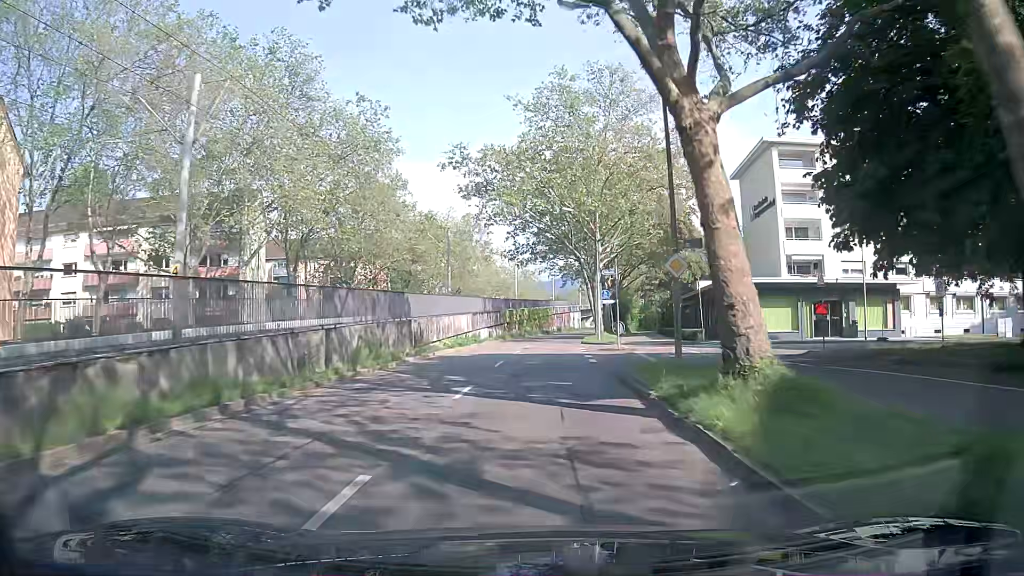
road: tertiary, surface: asphalt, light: Day
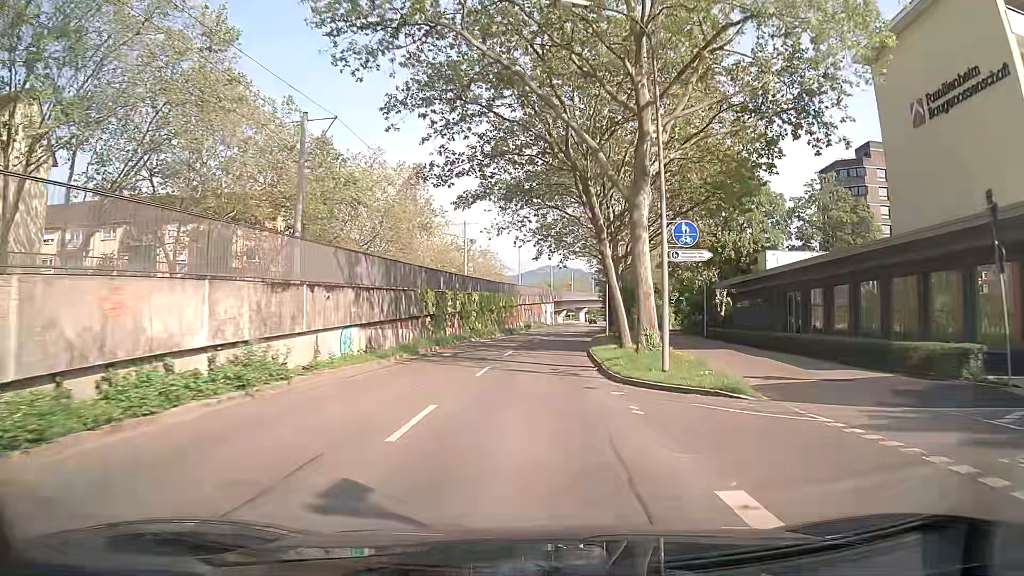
(+0.8, +31.4) m; +3°
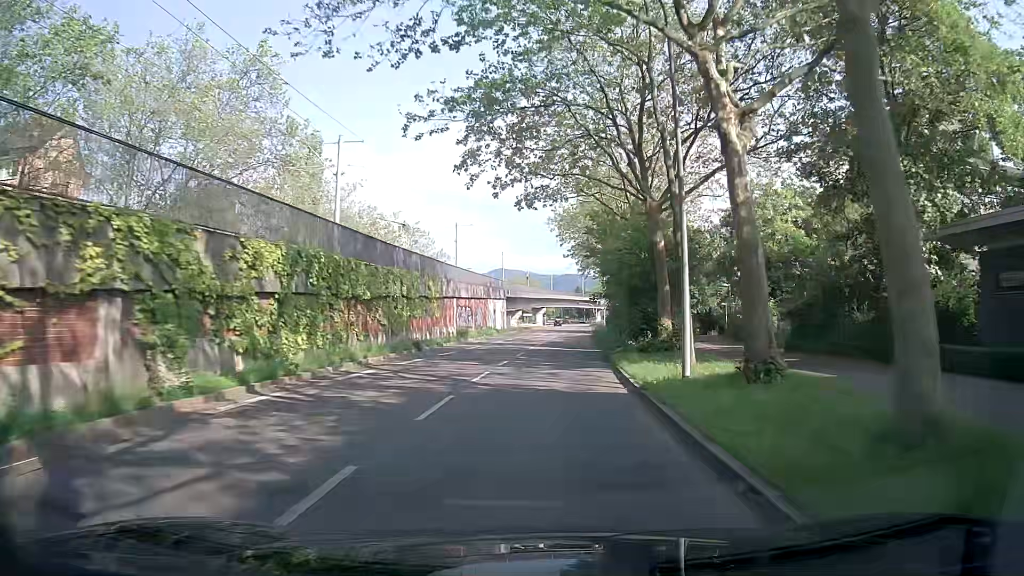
(+0.8, +31.6) m; +4°
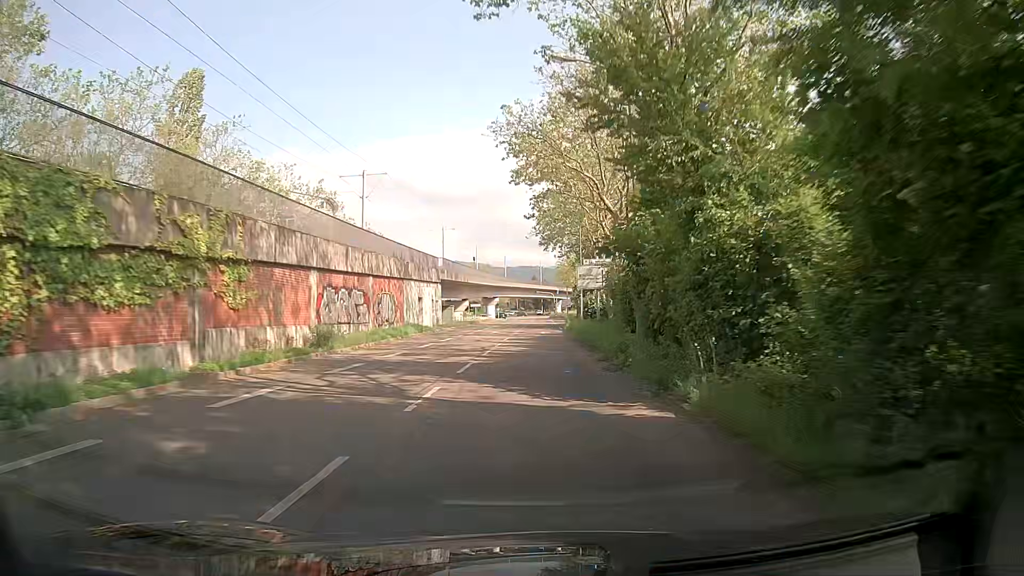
(+0.9, +23.9) m; +4°
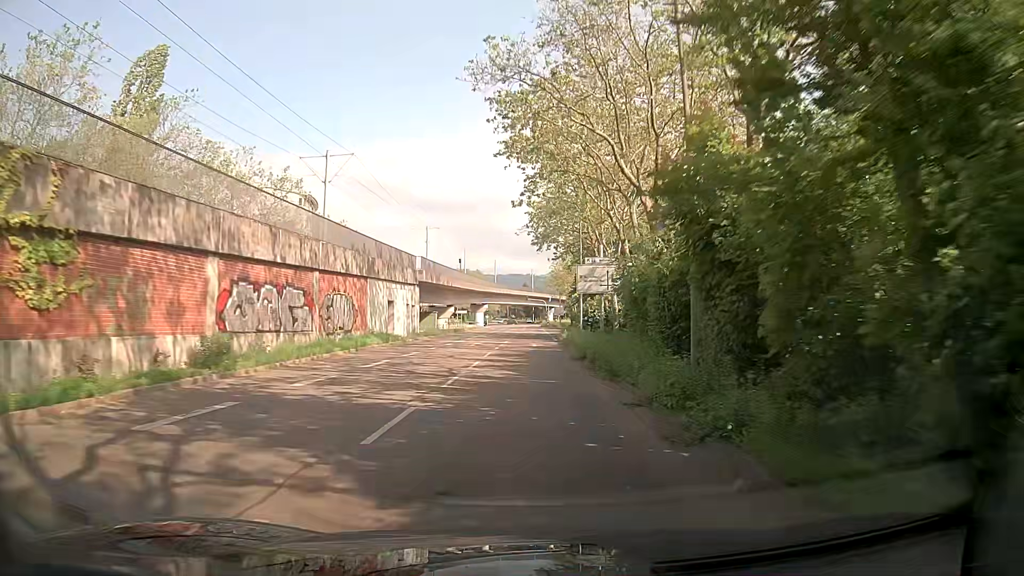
(0.0, +7.7) m; 0°
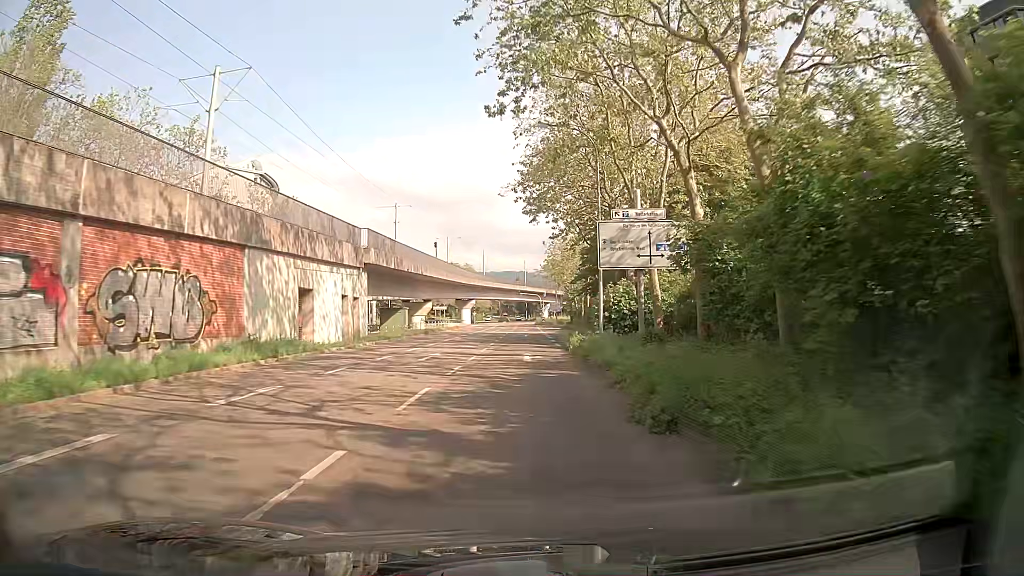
(+0.2, +15.6) m; +1°
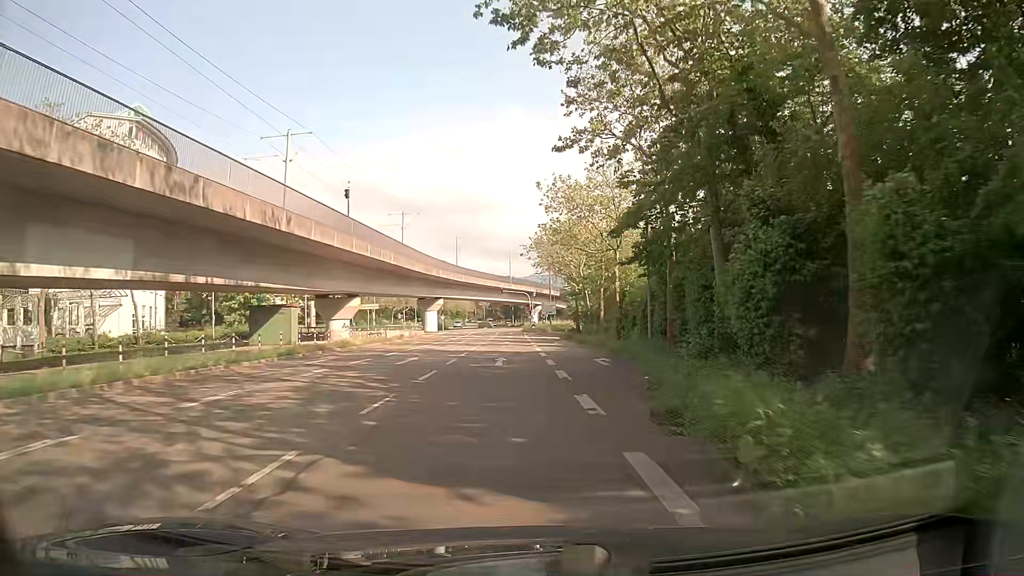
(+0.3, +30.0) m; +2°
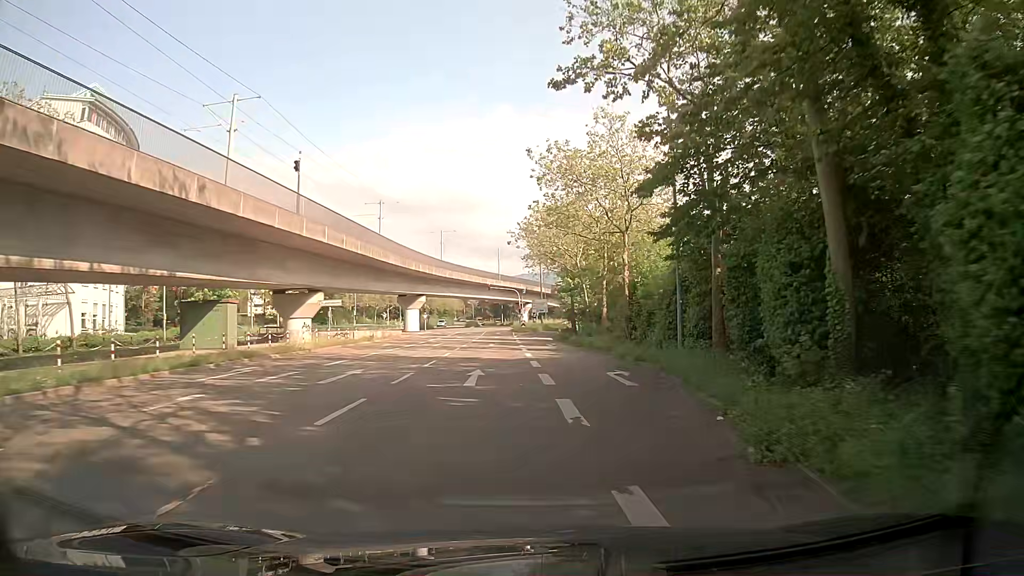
(0.0, +7.2) m; +1°
(0, +10) (0, +20) (+1, +30) (+1, +40) (+1, +50) (0, +60) (+1, +70) (+3, +80) (+7, +89) (+14, +96) m
